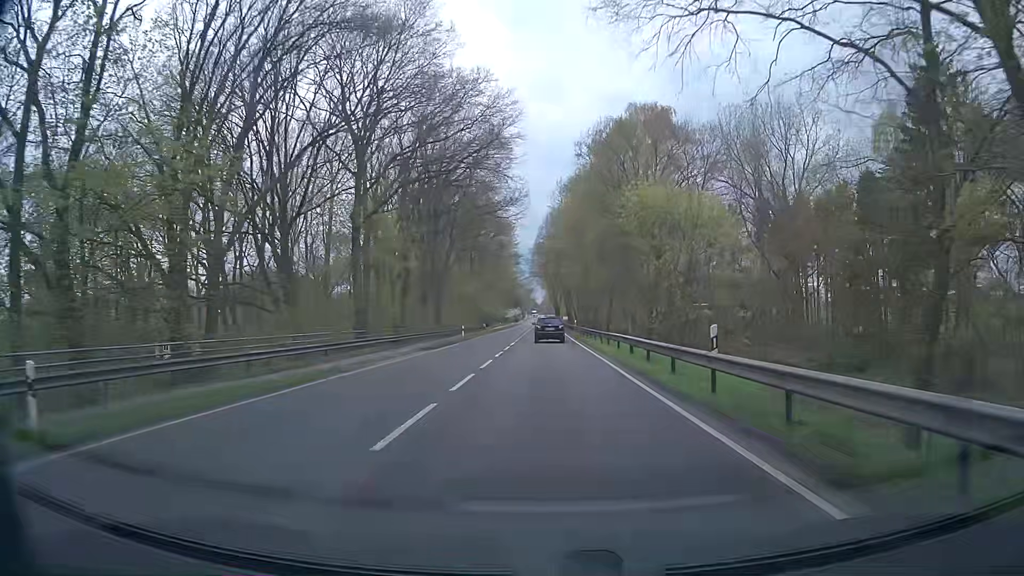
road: primary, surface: asphalt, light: Day
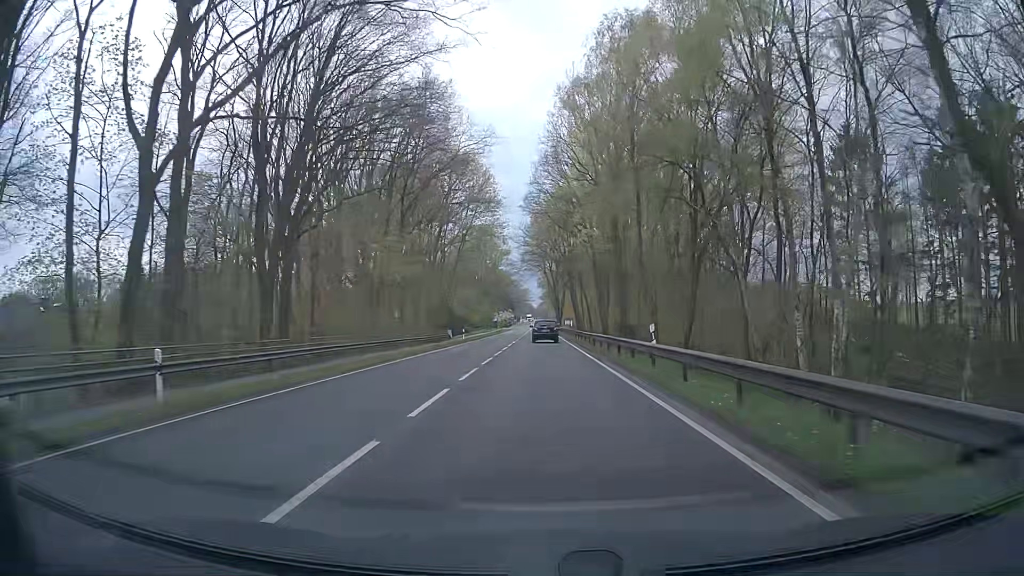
(-0.3, +46.1) m; 0°
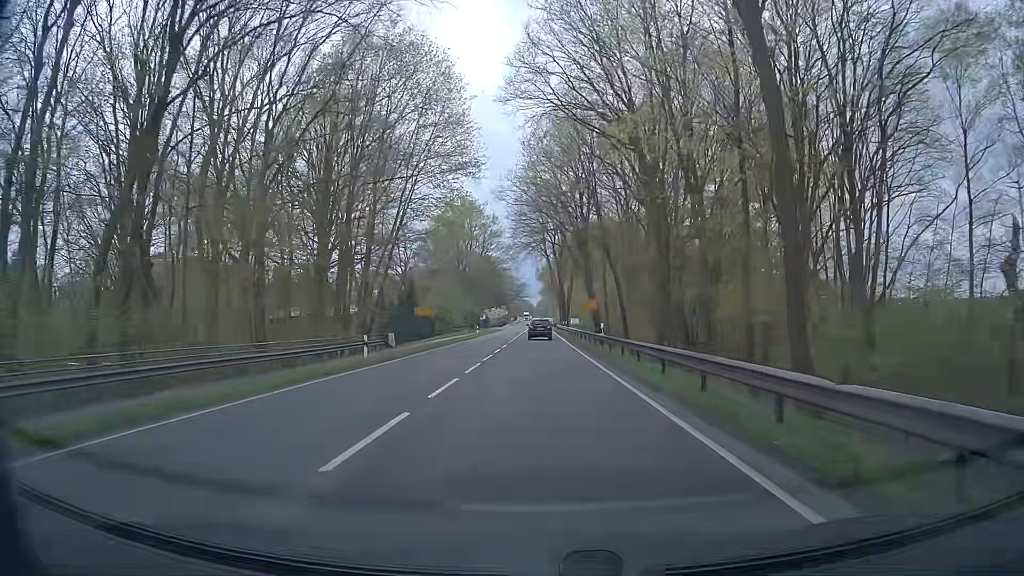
(-0.2, +34.0) m; 0°
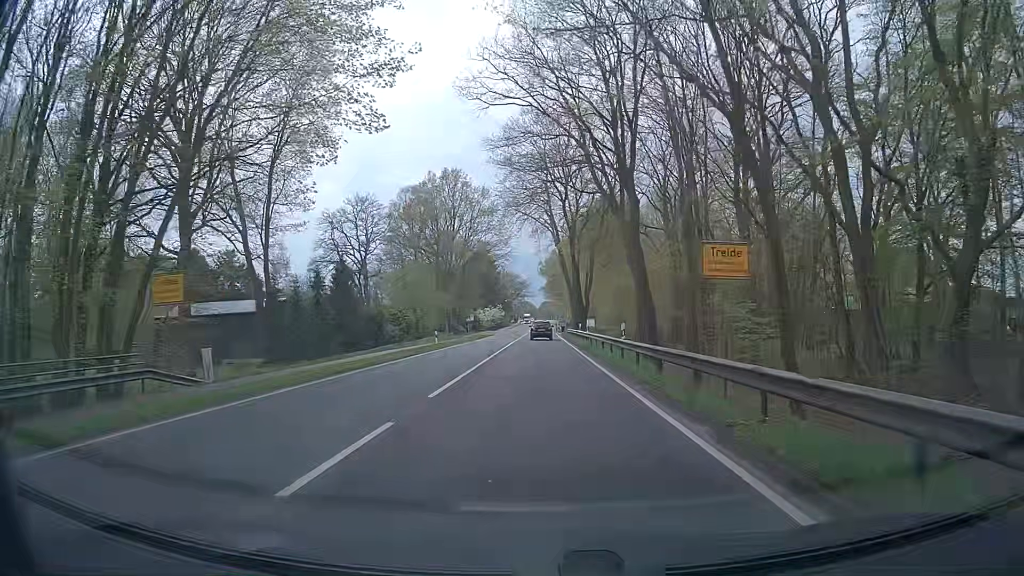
(+0.1, +31.5) m; -1°
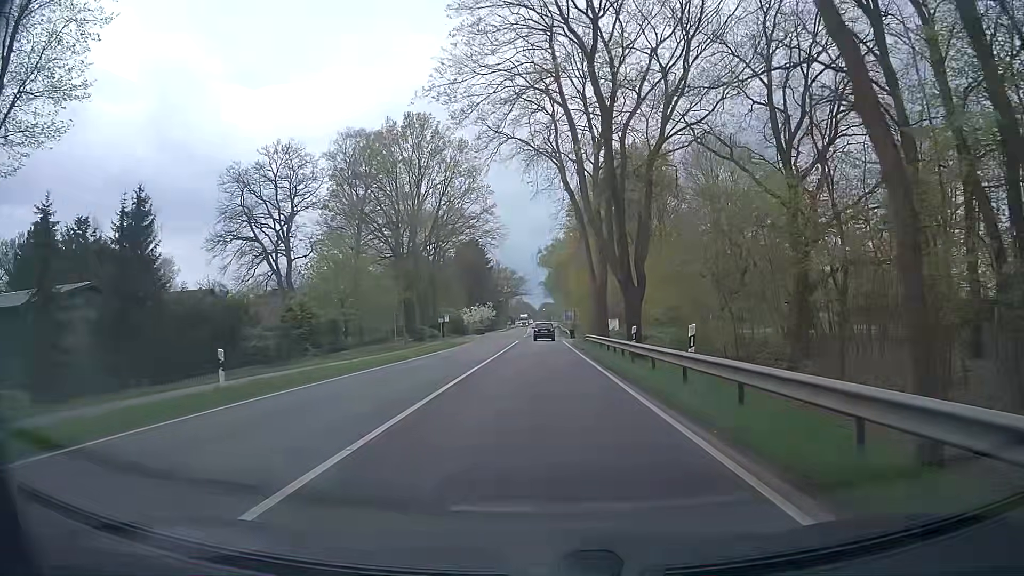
(+0.2, +30.9) m; 0°
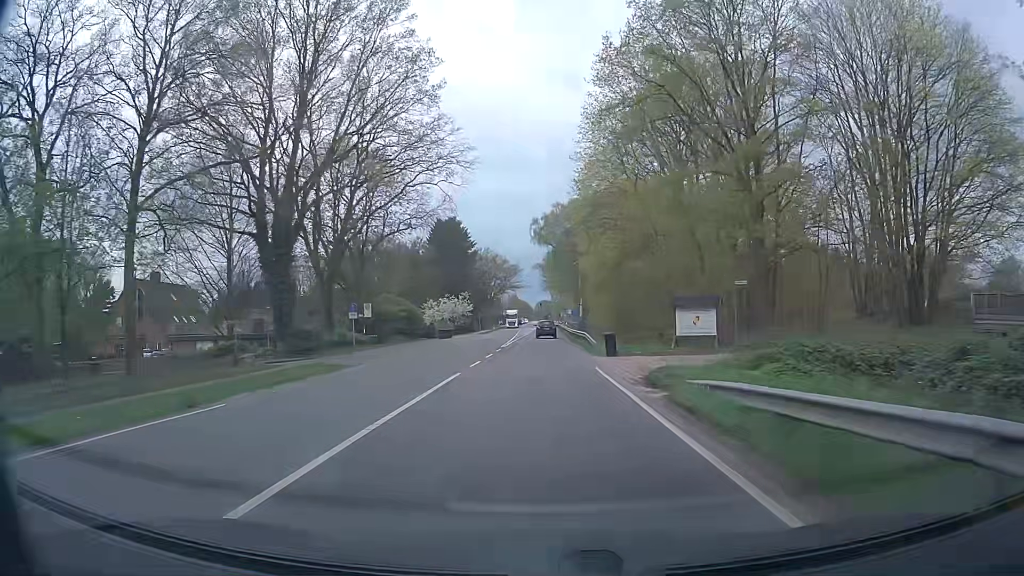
(+0.4, +38.6) m; +1°
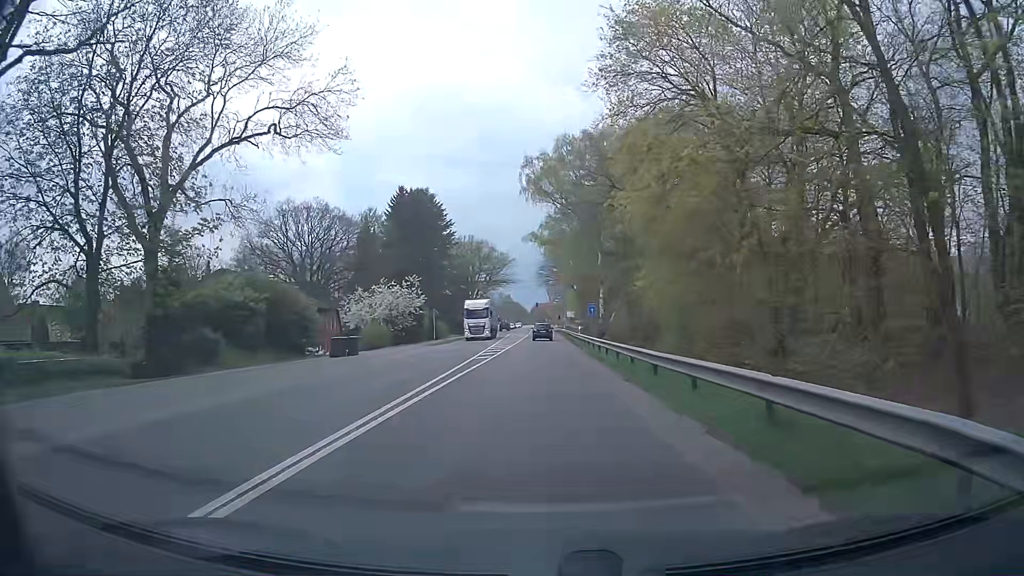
(0.0, +37.3) m; +1°
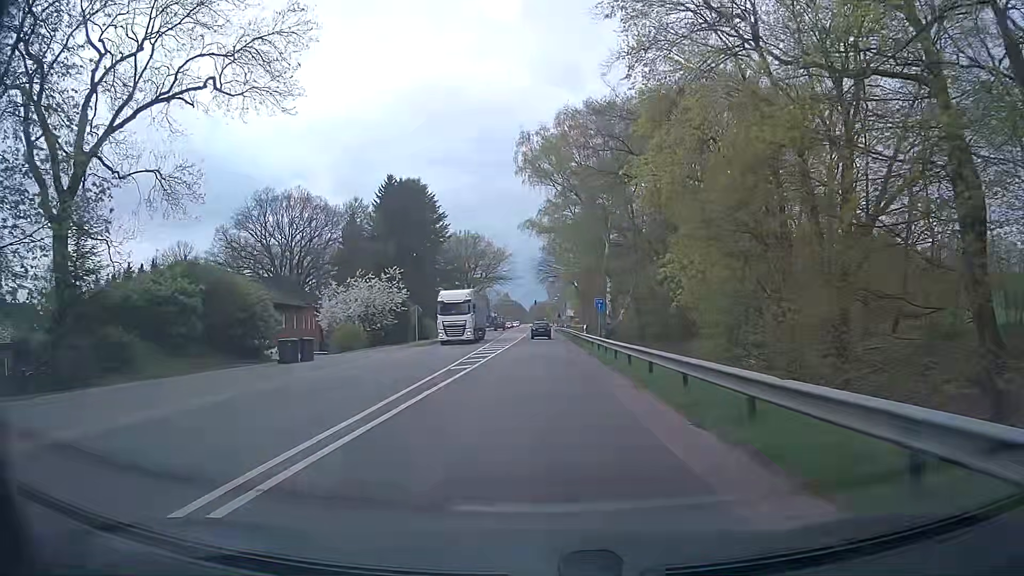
(-0.1, +7.5) m; -1°
(0, +10) (0, +20) (0, +30) (0, +40) (0, +50) (0, +60) (0, +70) (0, +80) (0, +90) (0, +100) m
